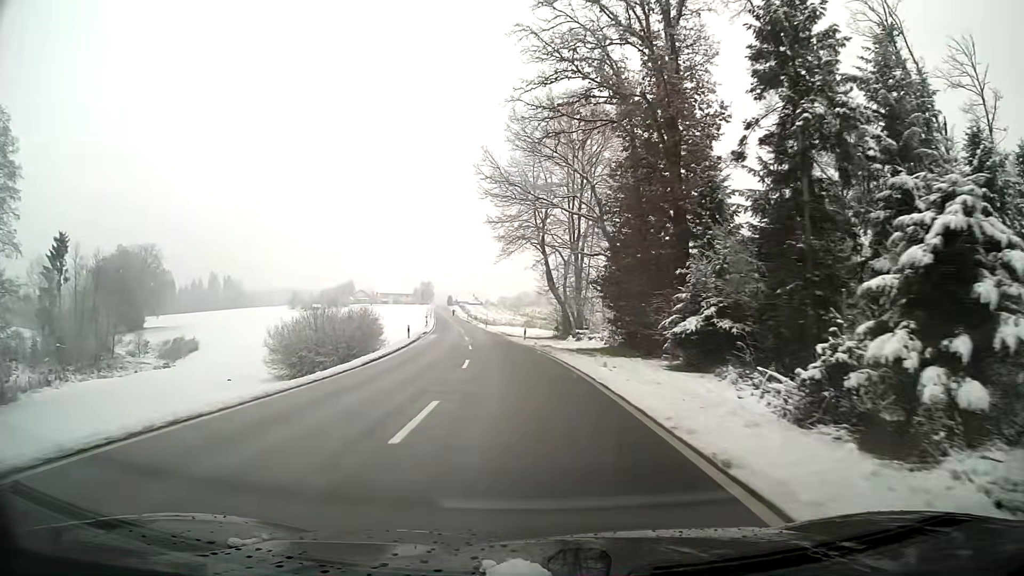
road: tertiary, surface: asphalt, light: Day
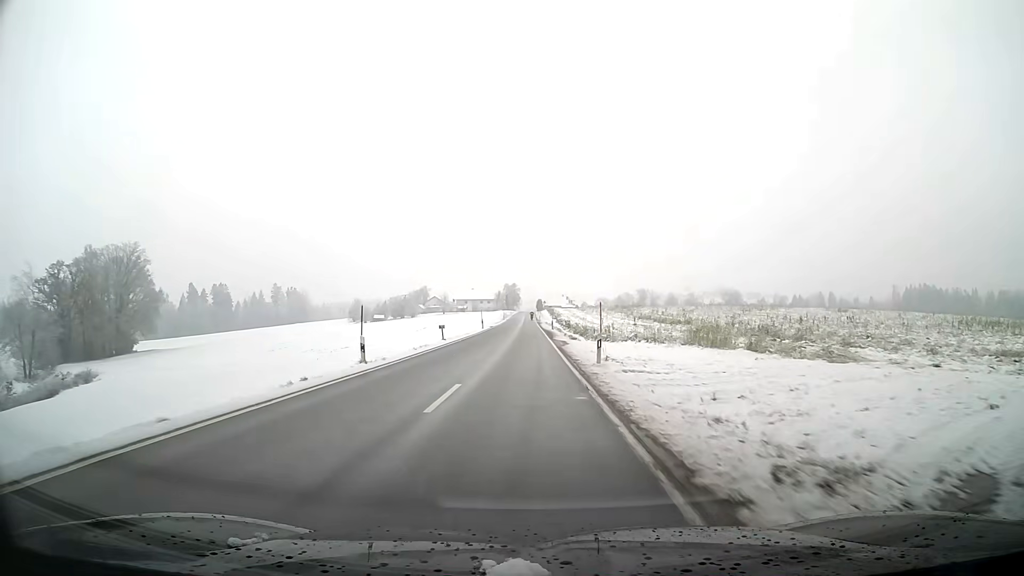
(-4.0, +57.8) m; -7°
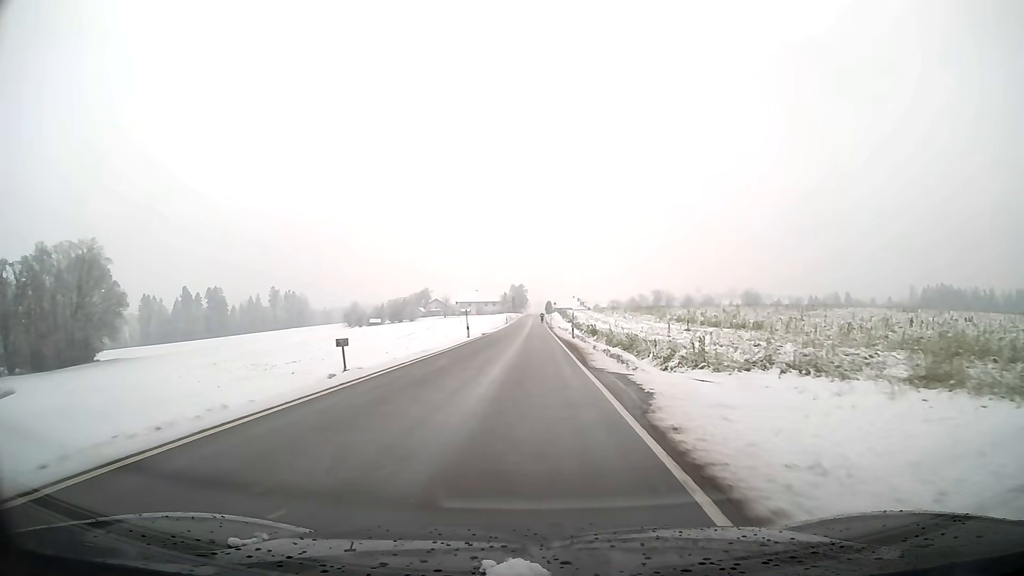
(-0.1, +22.2) m; 0°
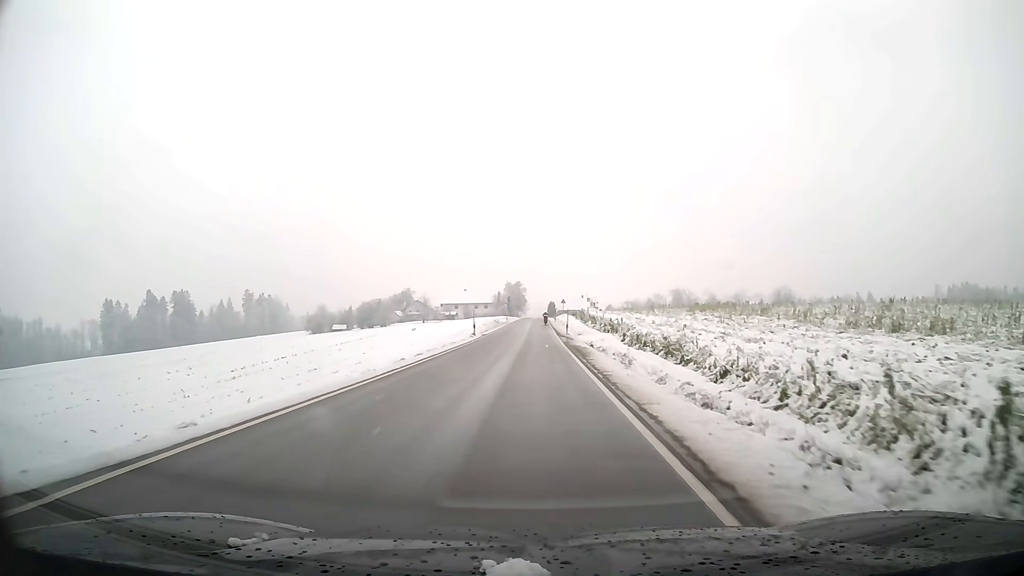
(+0.1, +51.1) m; 0°
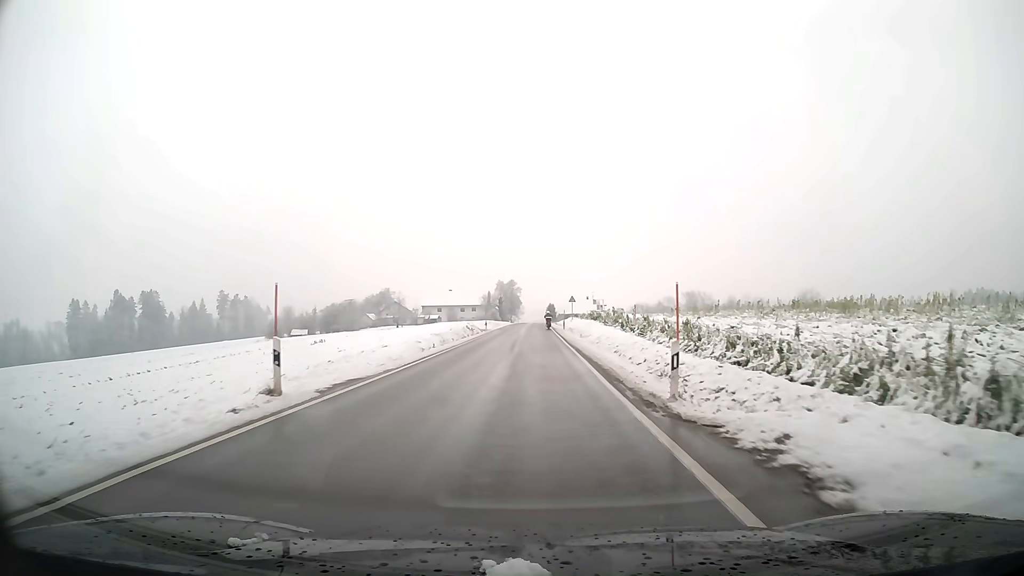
(+0.1, +35.8) m; 0°
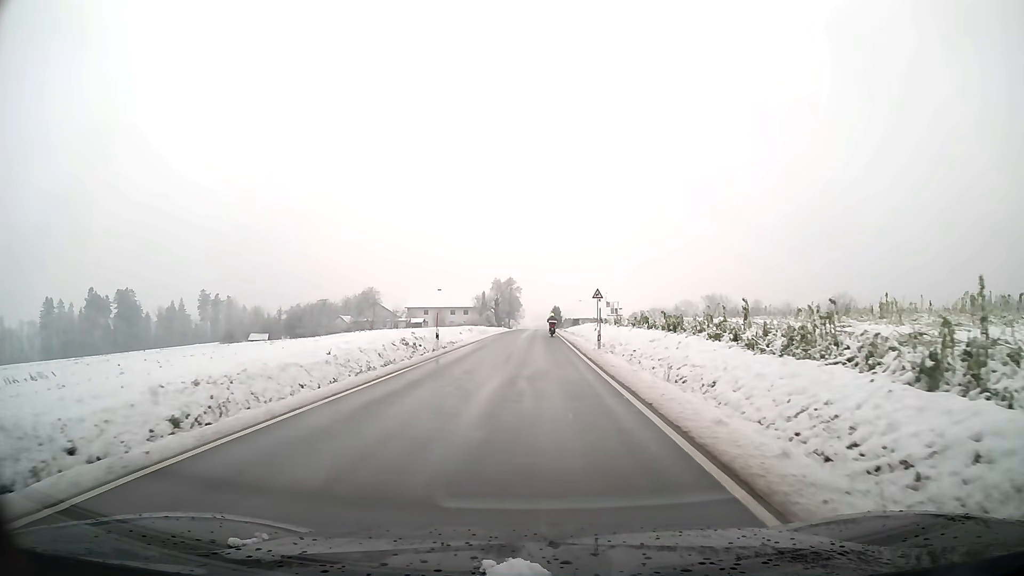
(0.0, +30.1) m; 0°
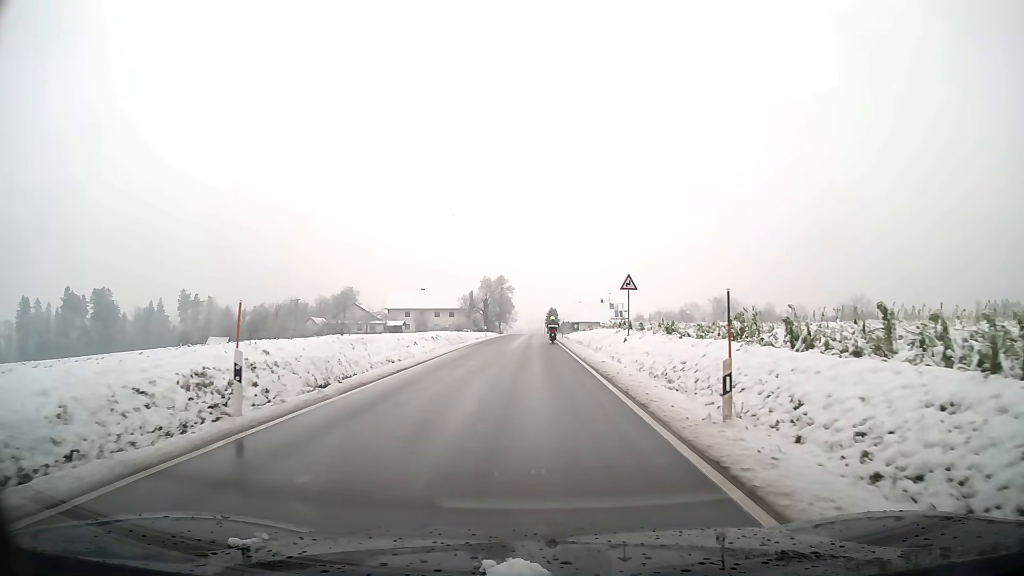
(+0.1, +19.1) m; 0°
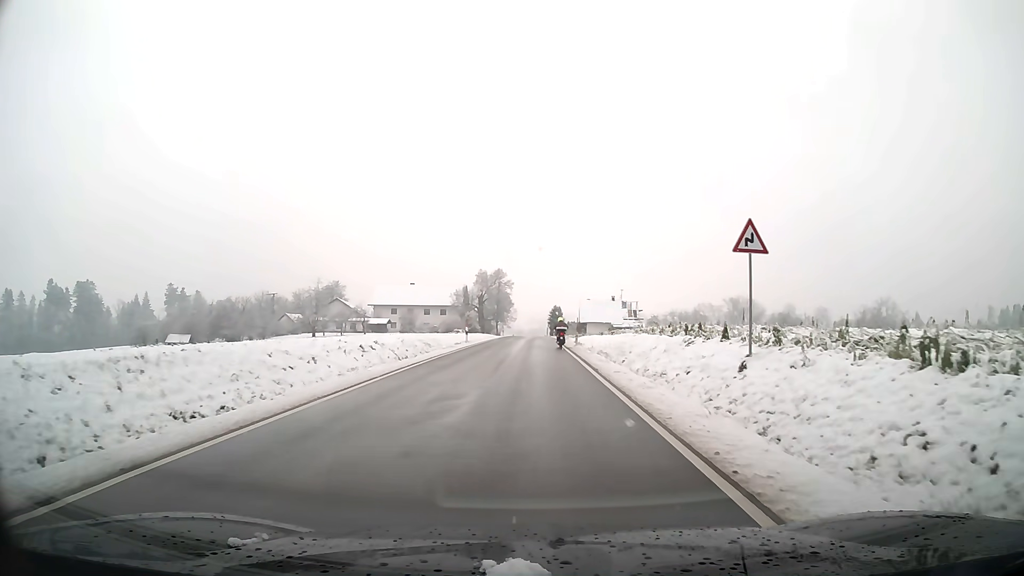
(0.0, +17.7) m; 0°
(0, +10) (0, +20) (0, +30) (0, +40) (0, +50) (+1, +60) (+1, +70) (0, +80) (0, +90) (0, +100) m
